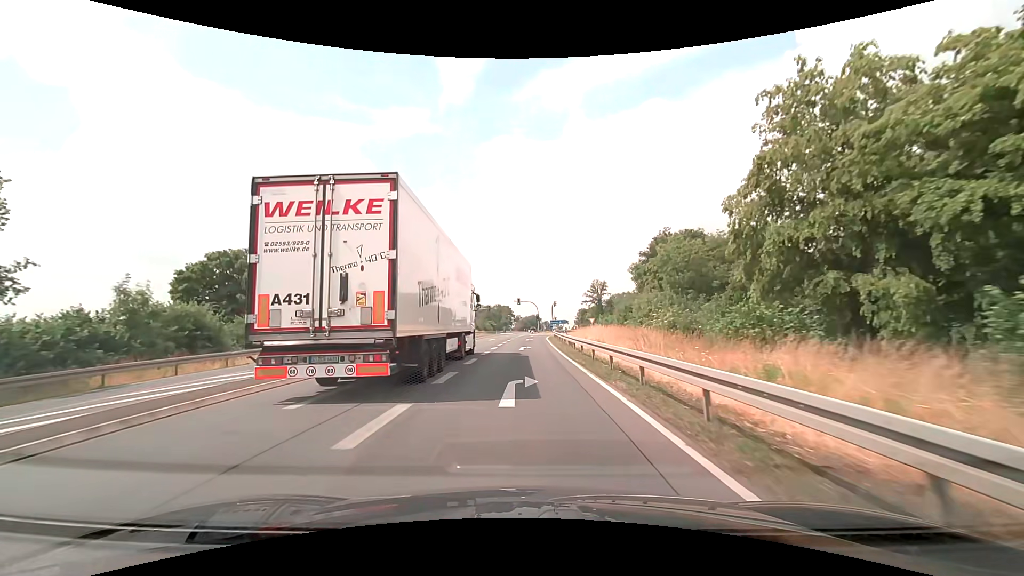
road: primary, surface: asphalt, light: Day
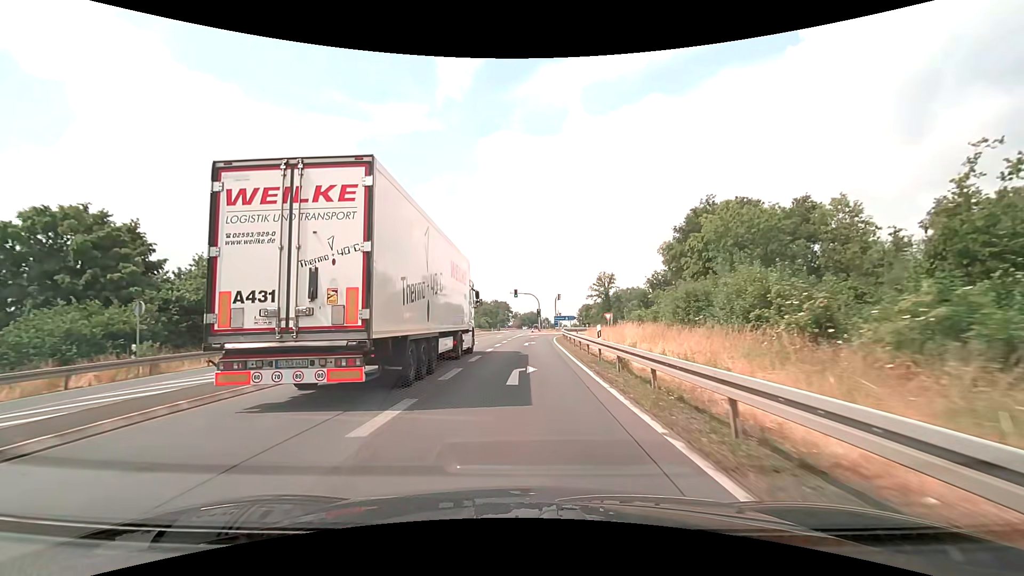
(0.0, +17.1) m; 0°
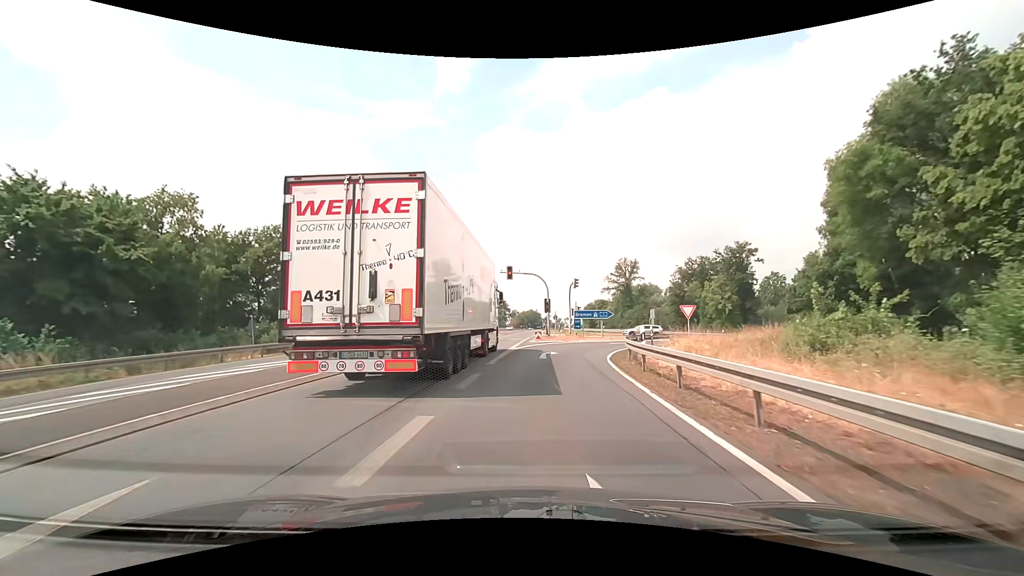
(-0.1, +31.1) m; 0°
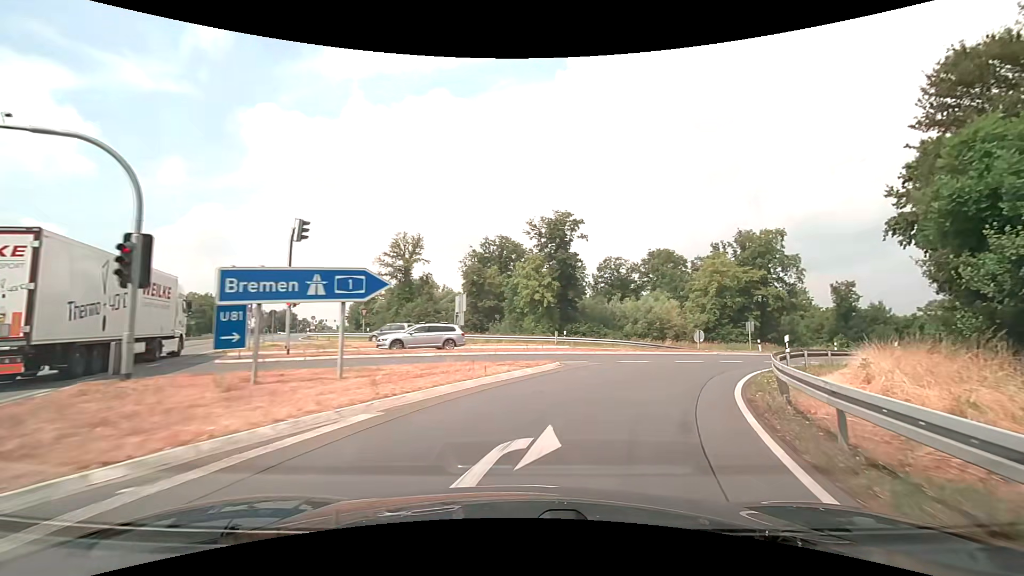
(+4.8, +33.1) m; +24°
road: motorway_link
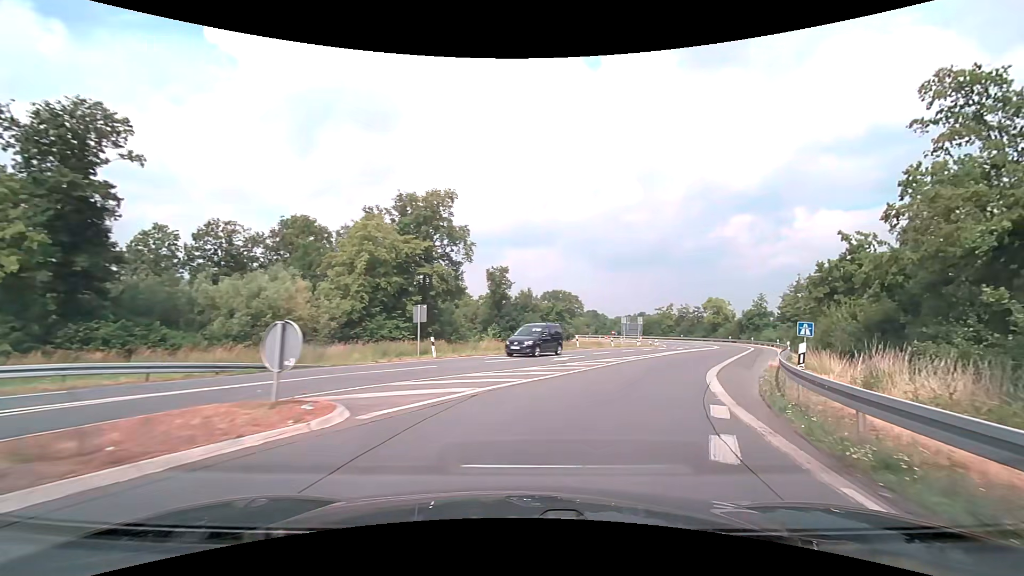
(+8.1, +23.9) m; +38°
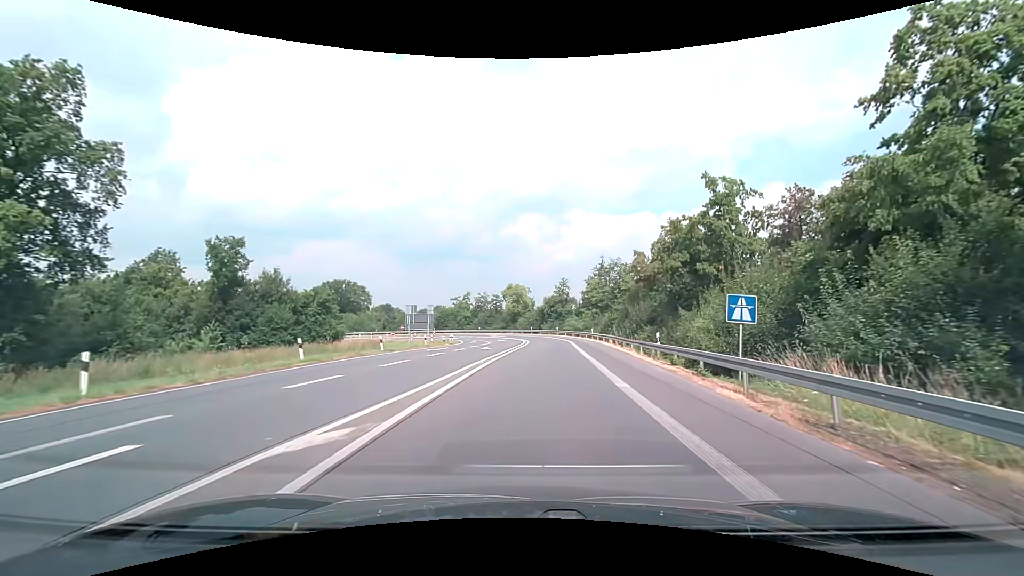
(+4.8, +20.1) m; +23°
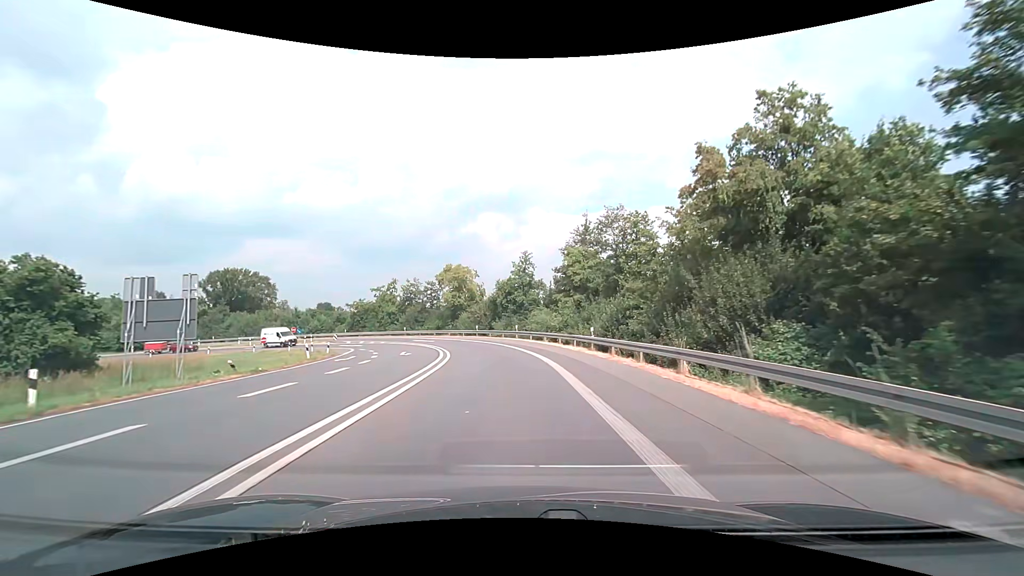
(+2.0, +31.7) m; +5°
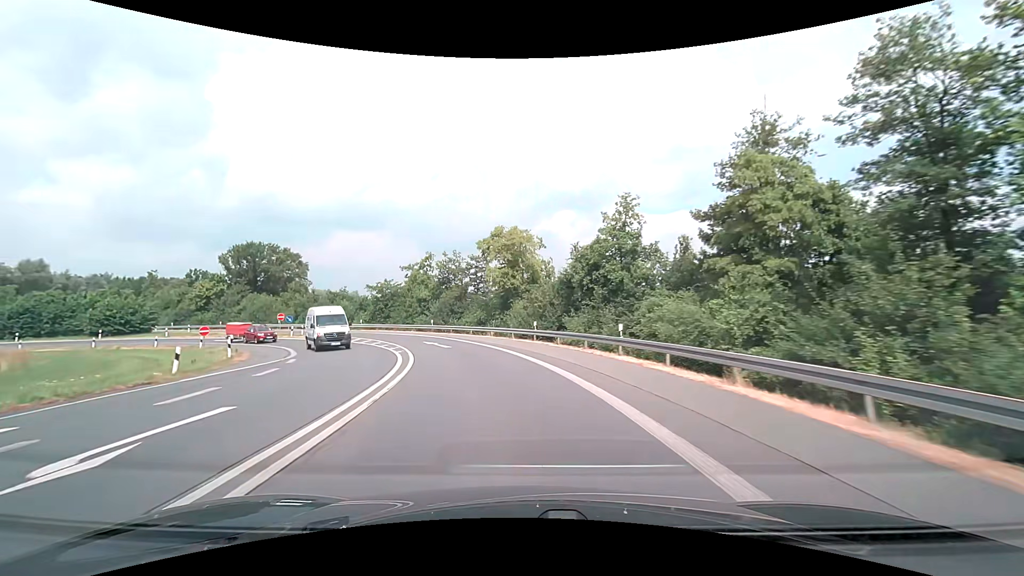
(-1.2, +26.0) m; -8°
(0, +10) (-2, +20) (-5, +29) (-9, +39) (-14, +47) (-20, +55) (-27, +62) (-35, +68) (-44, +73) (-52, +78) m
